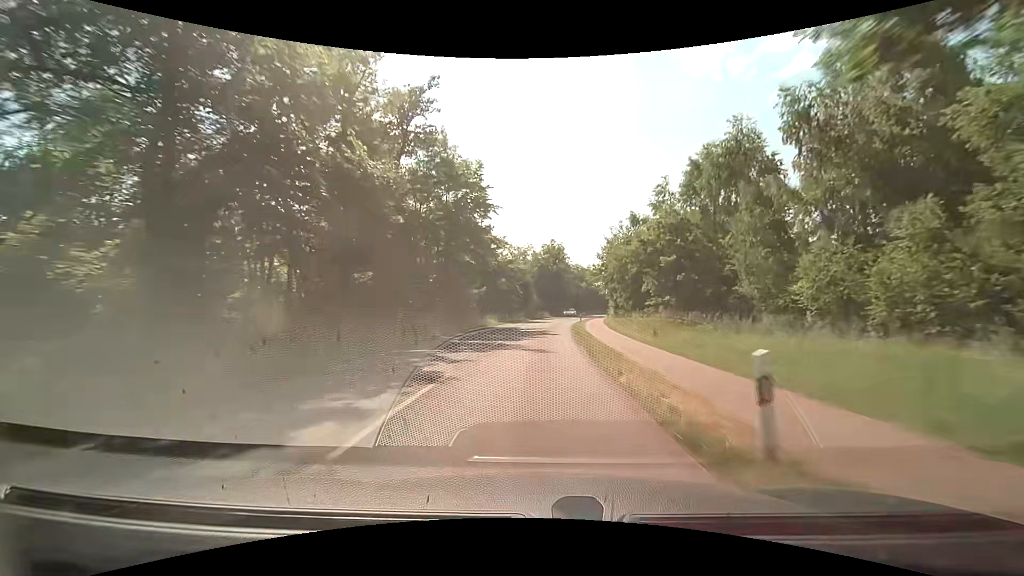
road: tertiary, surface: asphalt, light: Day
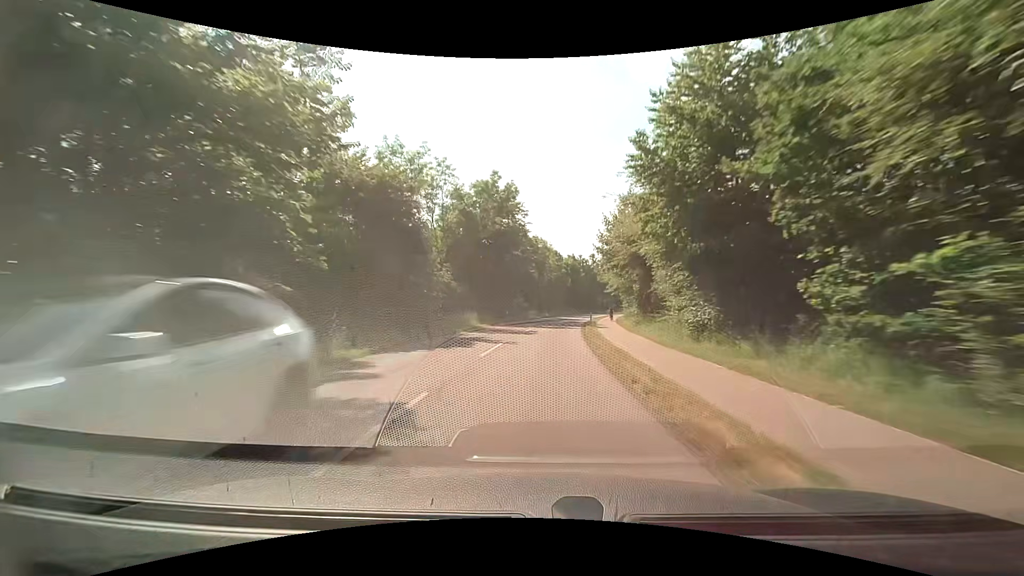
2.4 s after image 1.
(+2.0, +51.3) m; +5°
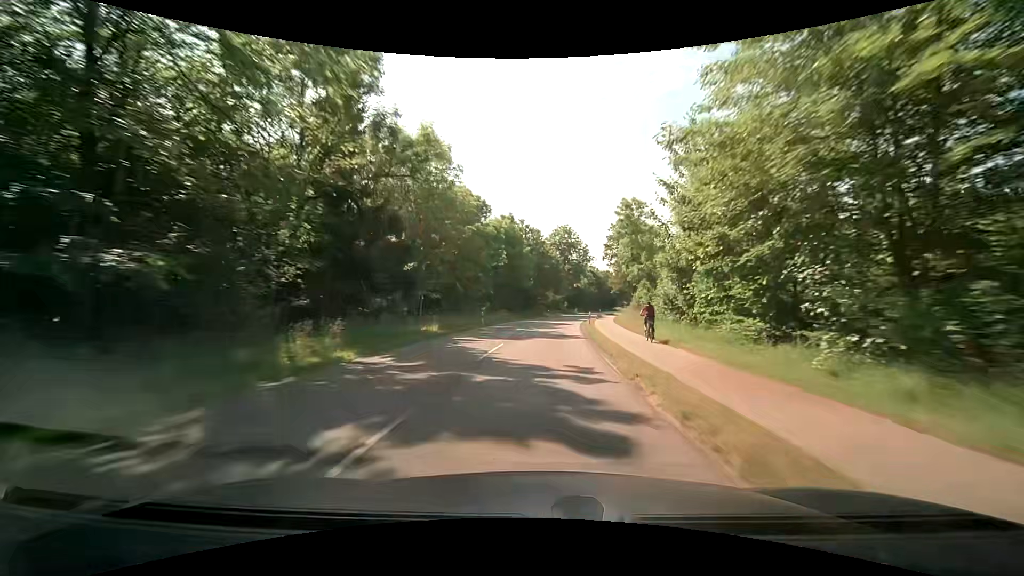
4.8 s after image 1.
(+3.5, +50.7) m; +8°
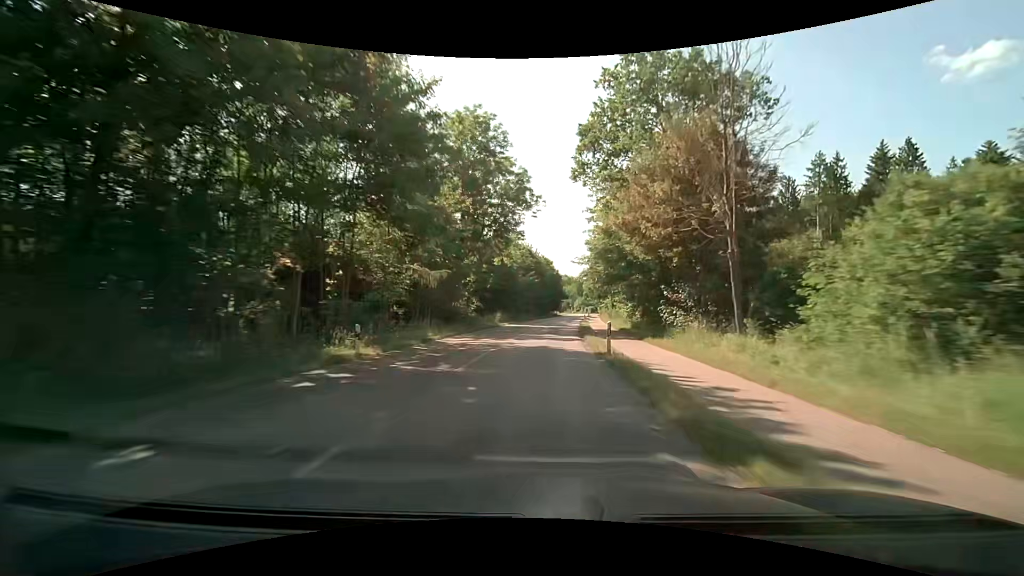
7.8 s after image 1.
(+4.6, +62.4) m; +8°
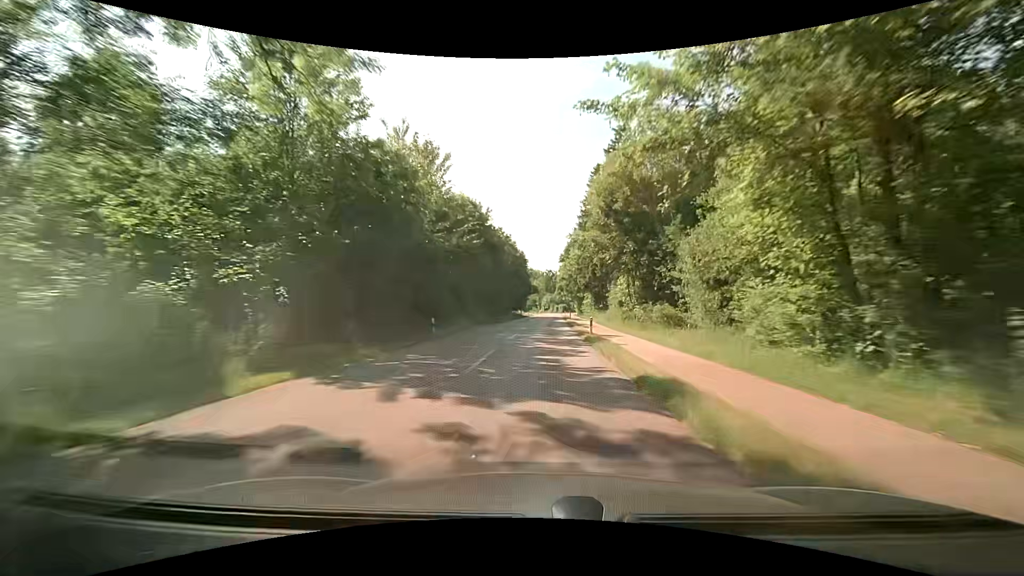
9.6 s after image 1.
(+1.3, +37.6) m; +4°
(0, +10) (0, +20) (0, +30) (+1, +40) (+1, +50) (+1, +60) (+2, +70) (+2, +80) (+2, +90) (+3, +100) m
